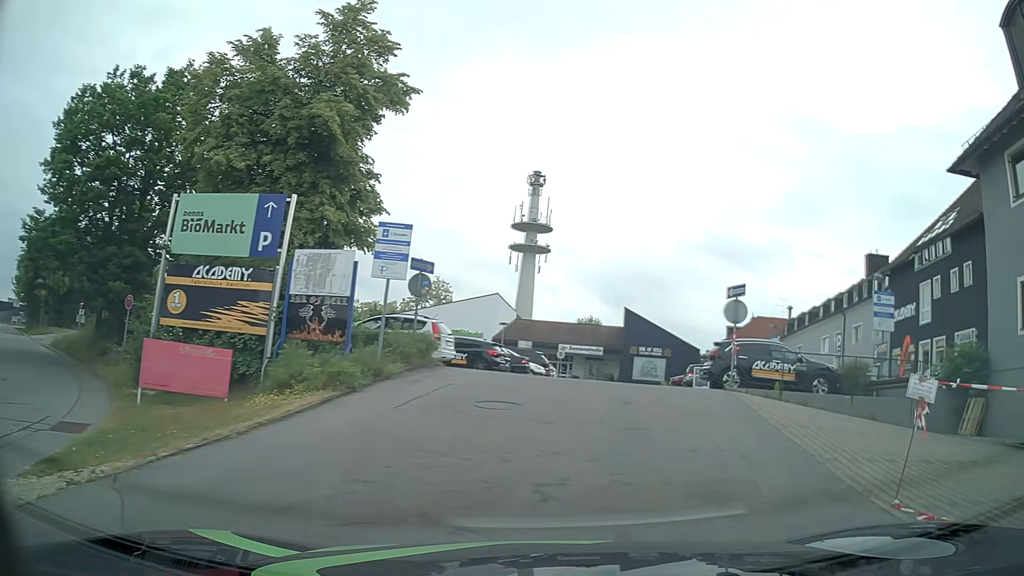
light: Day
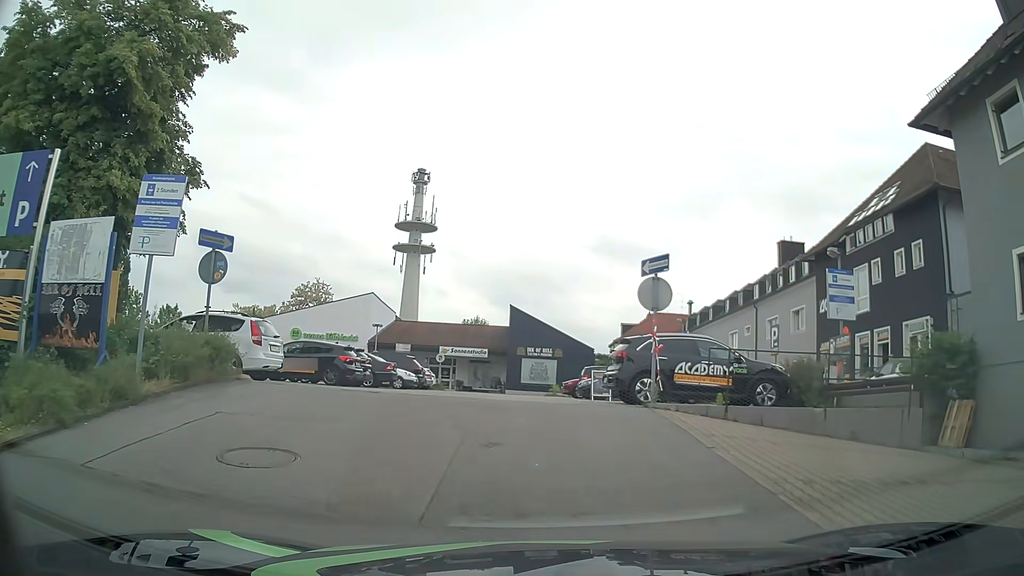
(+0.8, +4.9) m; +11°
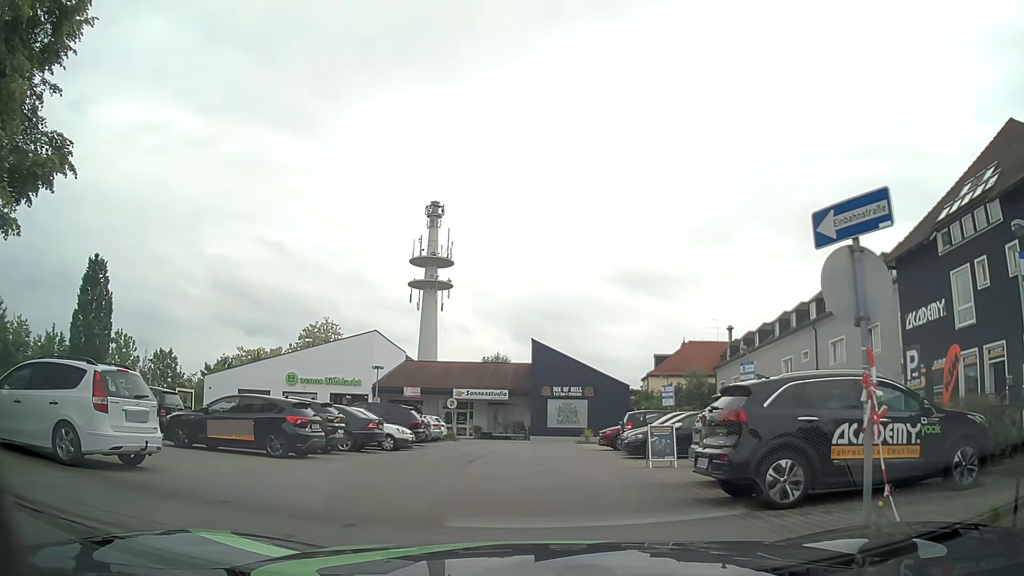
(-0.2, +6.9) m; -4°
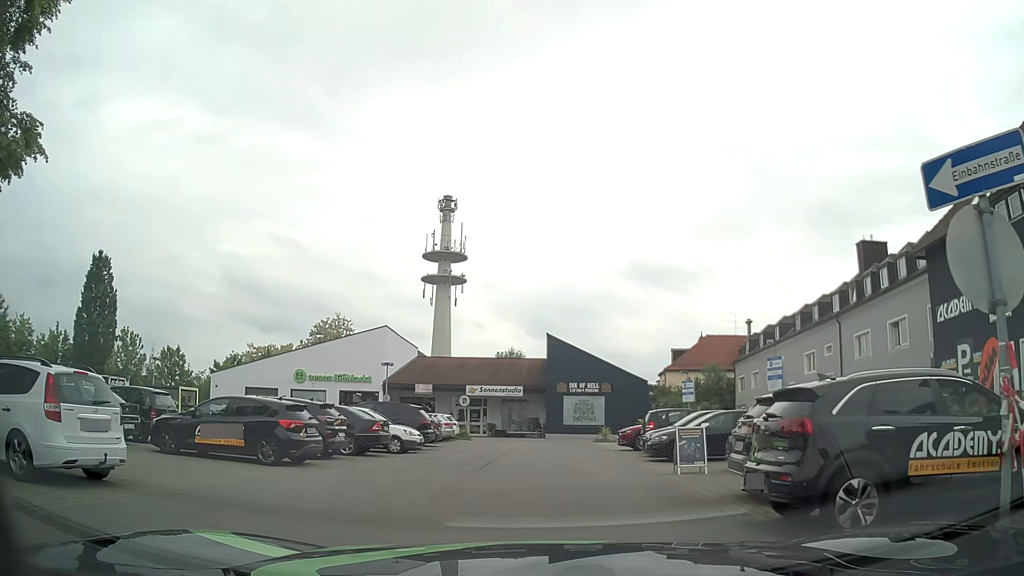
(0.0, +1.4) m; -2°
